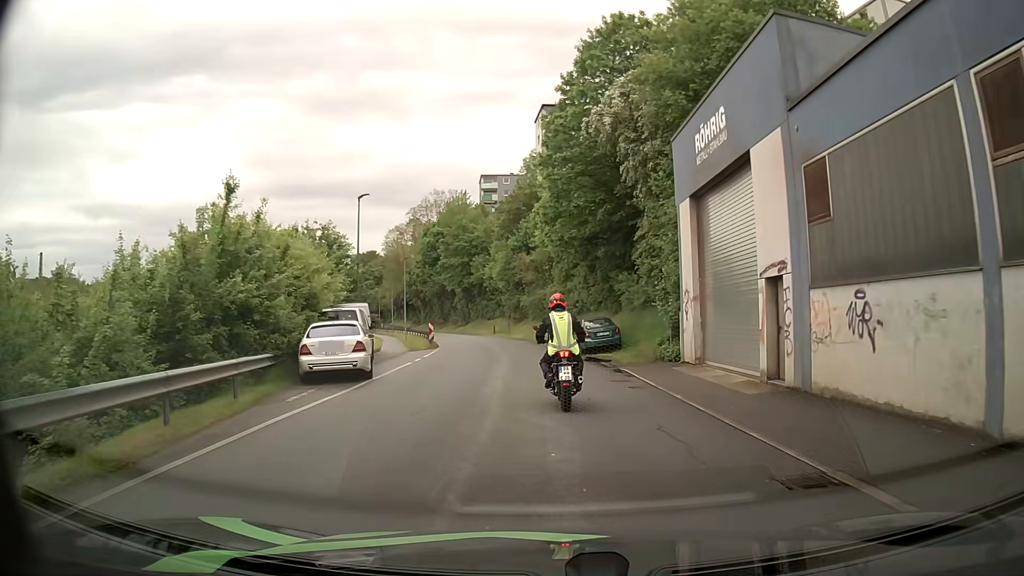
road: residential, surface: asphalt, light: Day
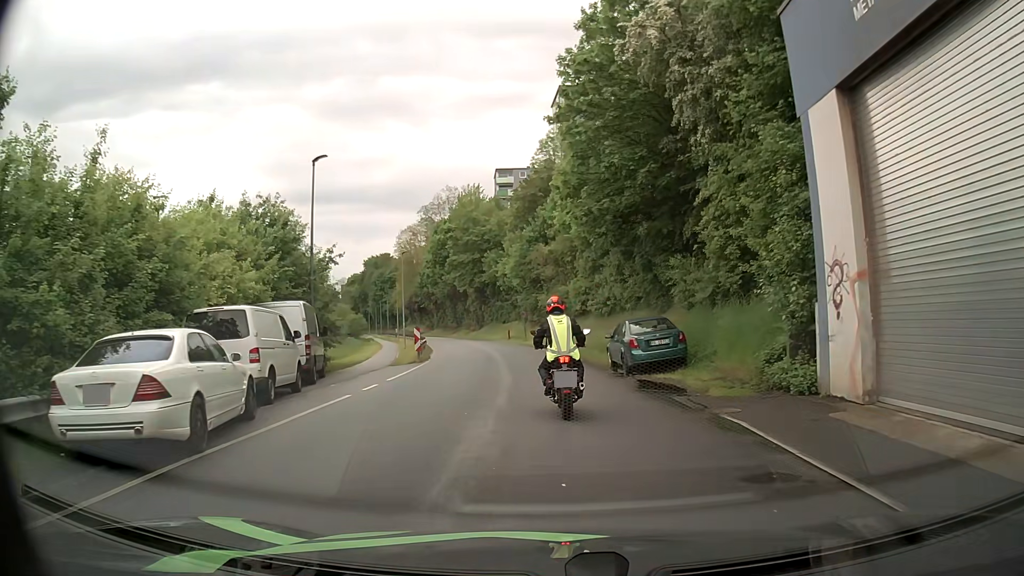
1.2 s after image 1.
(0.0, +9.6) m; -1°
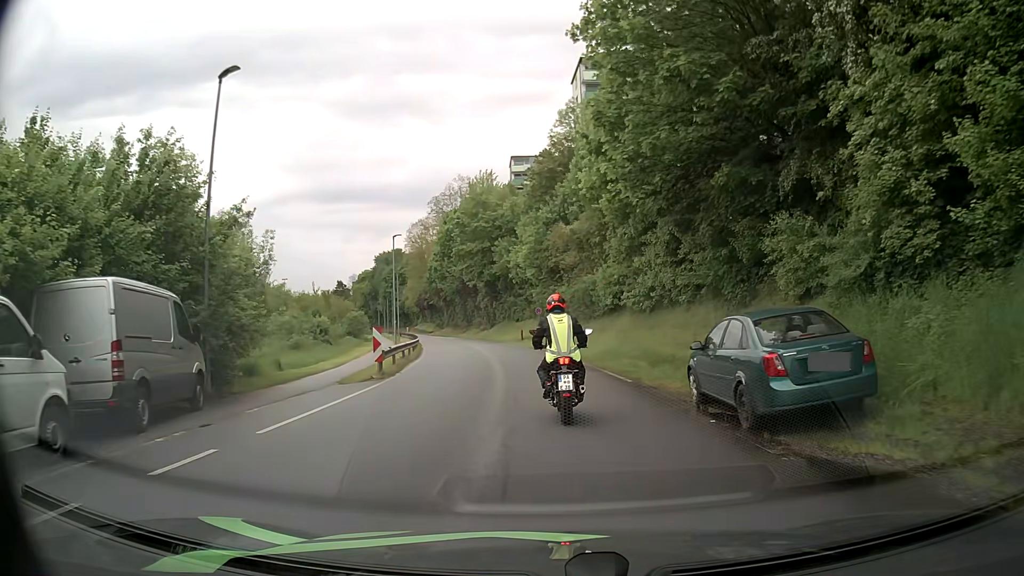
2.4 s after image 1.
(-0.1, +9.8) m; -1°
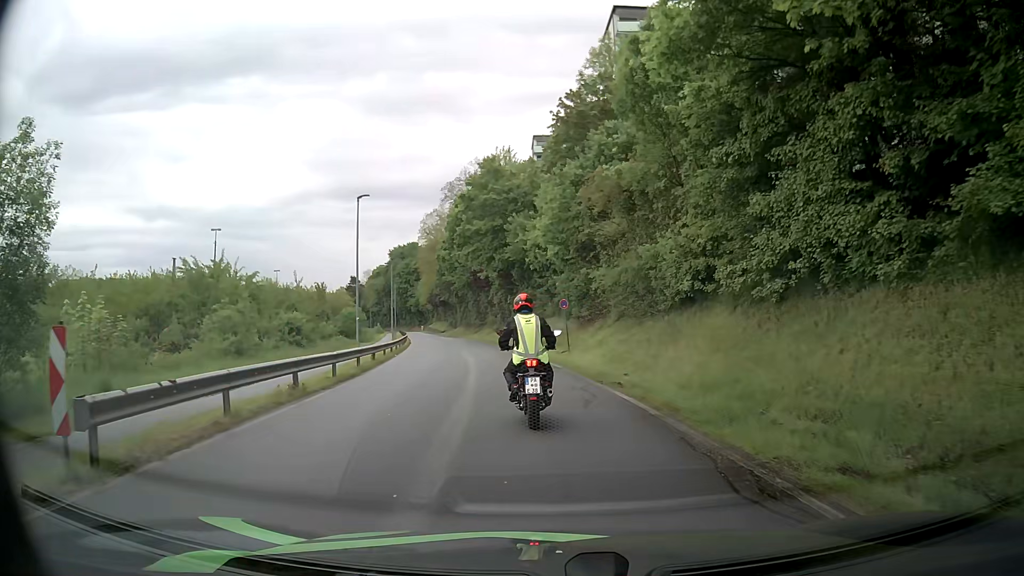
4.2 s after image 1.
(-0.4, +14.3) m; -3°
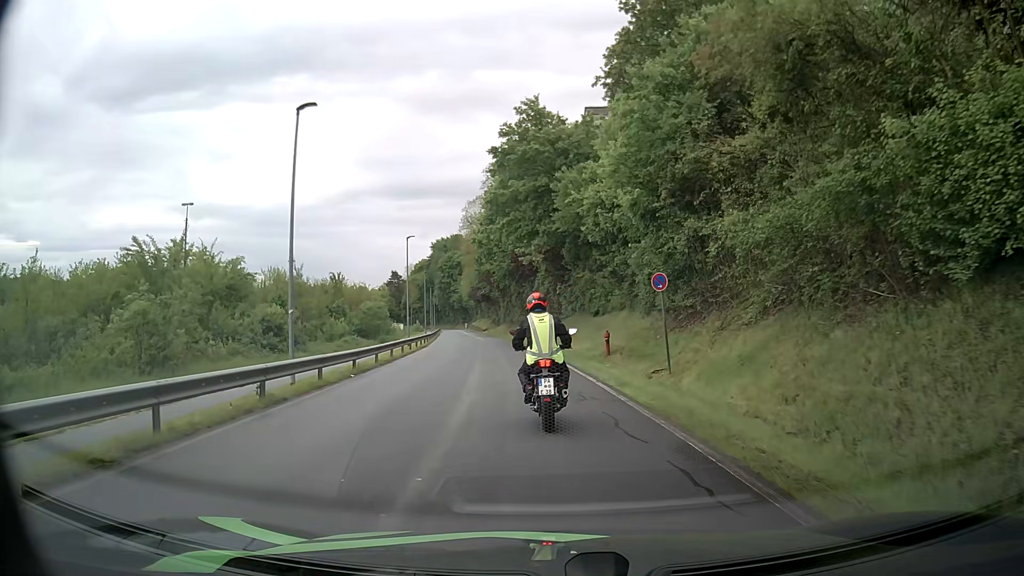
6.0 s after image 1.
(-0.6, +14.5) m; -4°
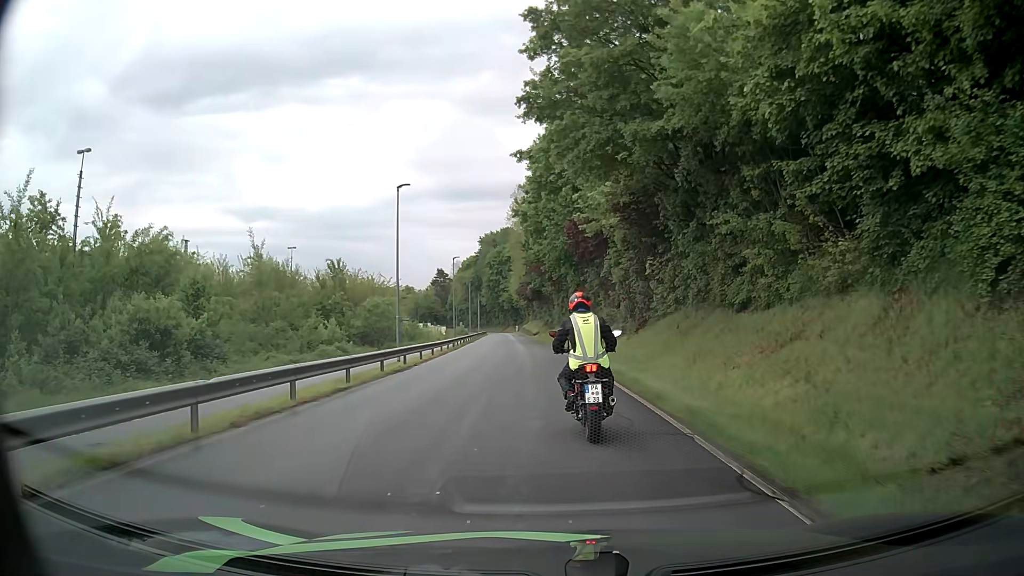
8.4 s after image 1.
(-1.0, +19.8) m; -6°
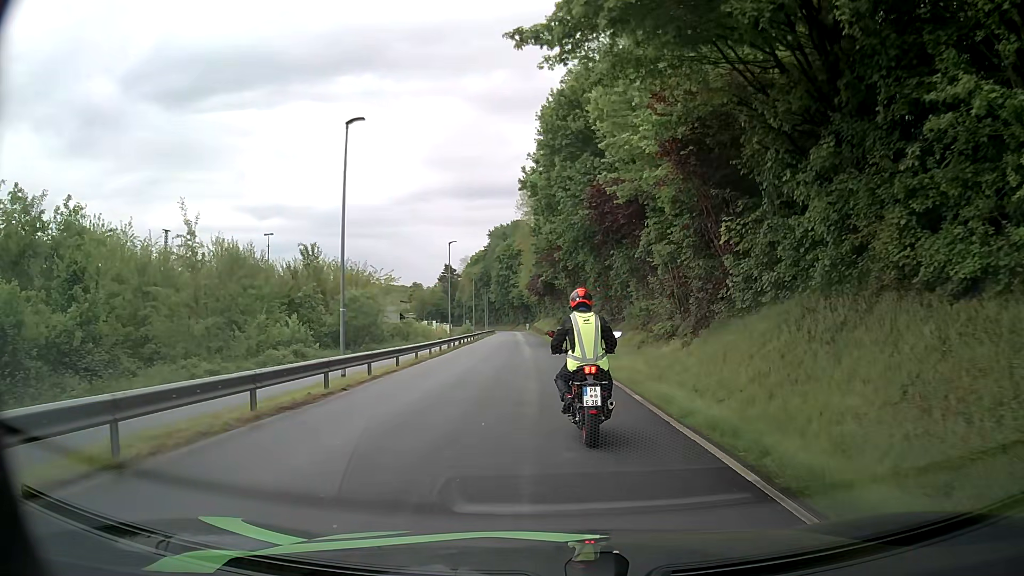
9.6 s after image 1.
(0.0, +10.2) m; 0°
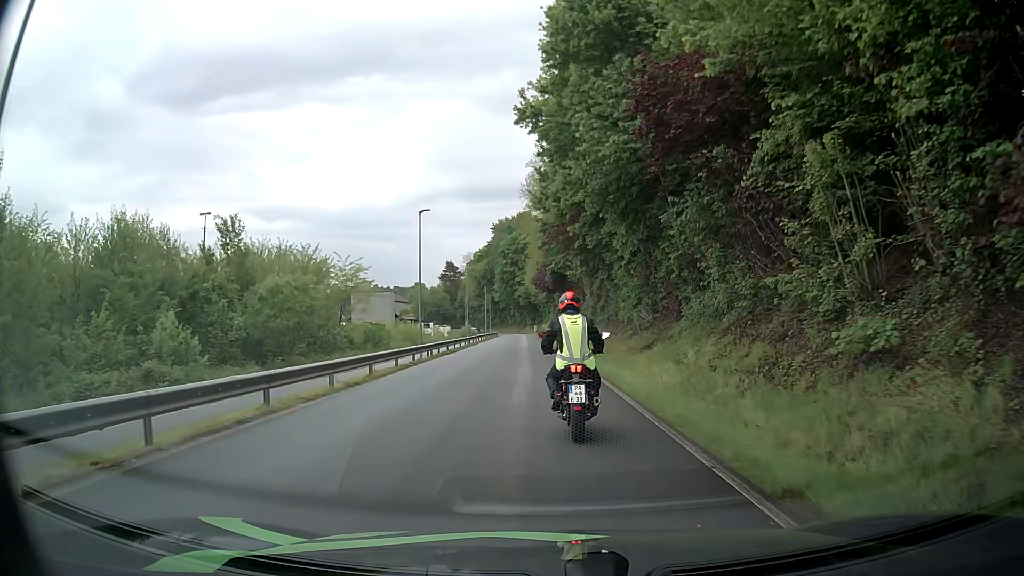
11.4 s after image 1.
(-0.1, +15.2) m; -1°
(0, +10) (0, +20) (0, +30) (0, +40) (-1, +50) (-1, +60) (-2, +70) (-2, +80) (-2, +90) (-3, +100) m
